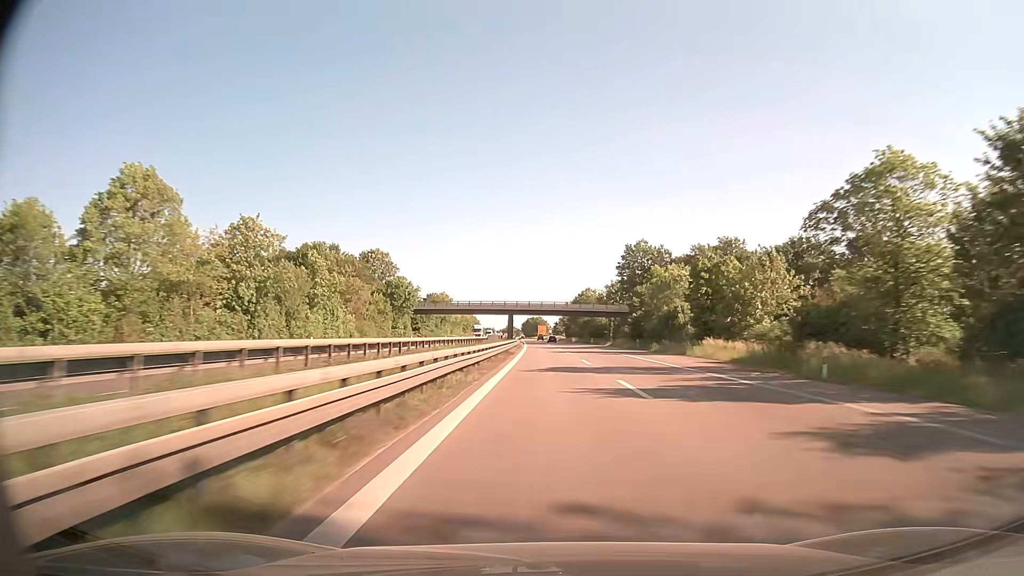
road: trunk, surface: asphalt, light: Day
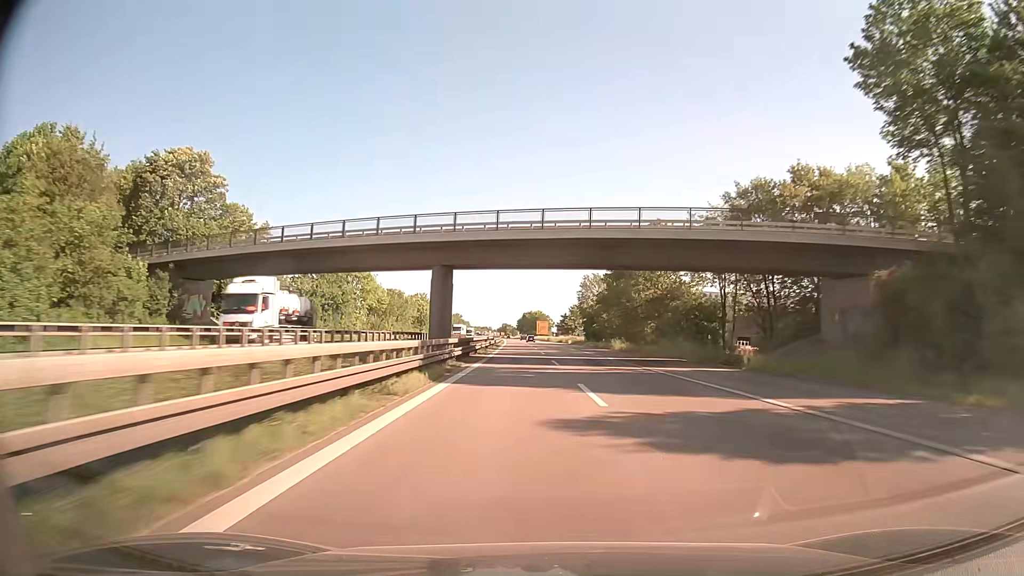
(-0.8, +91.2) m; 0°
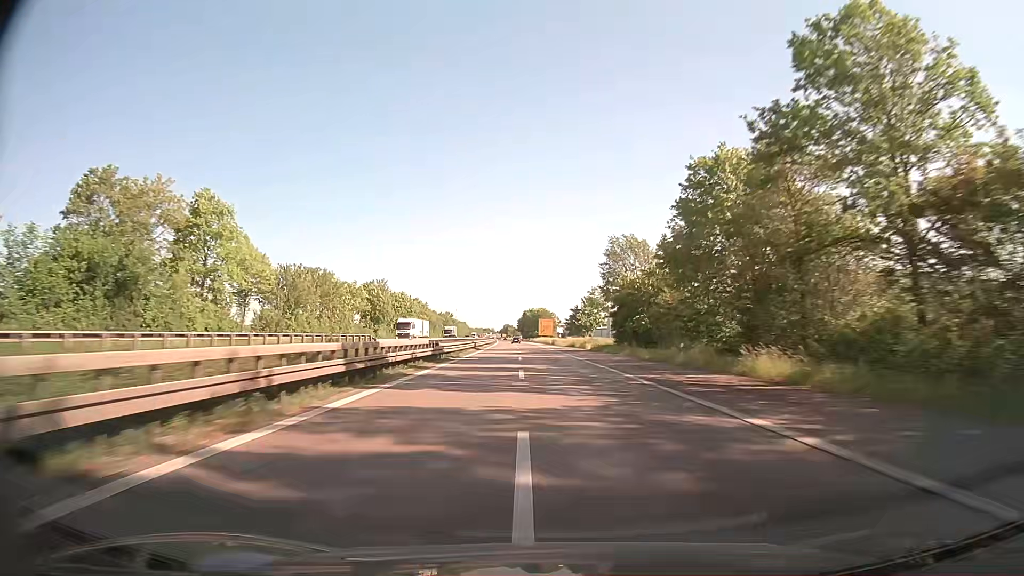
(0.0, +45.3) m; 0°
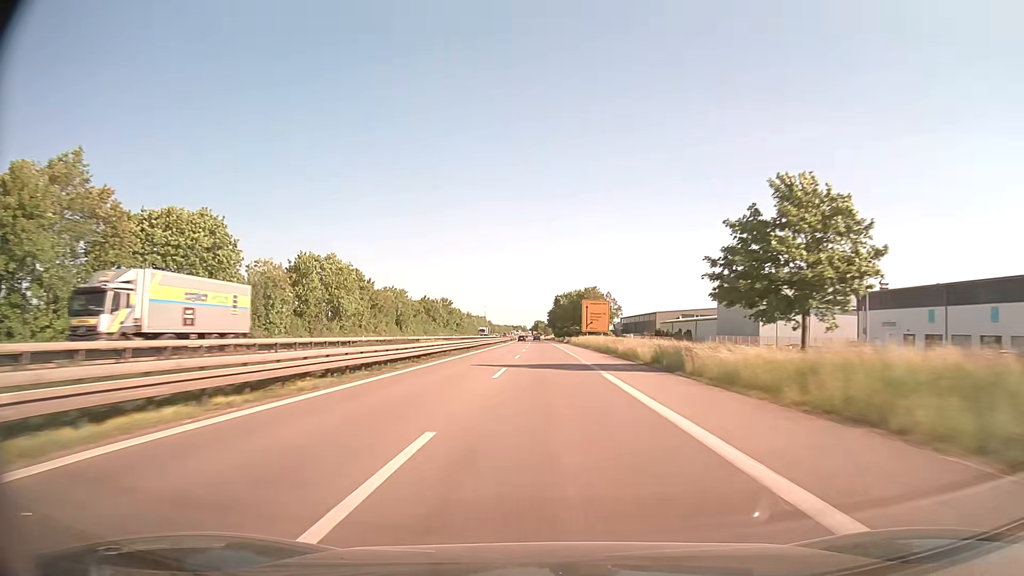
(-2.7, +90.1) m; -3°
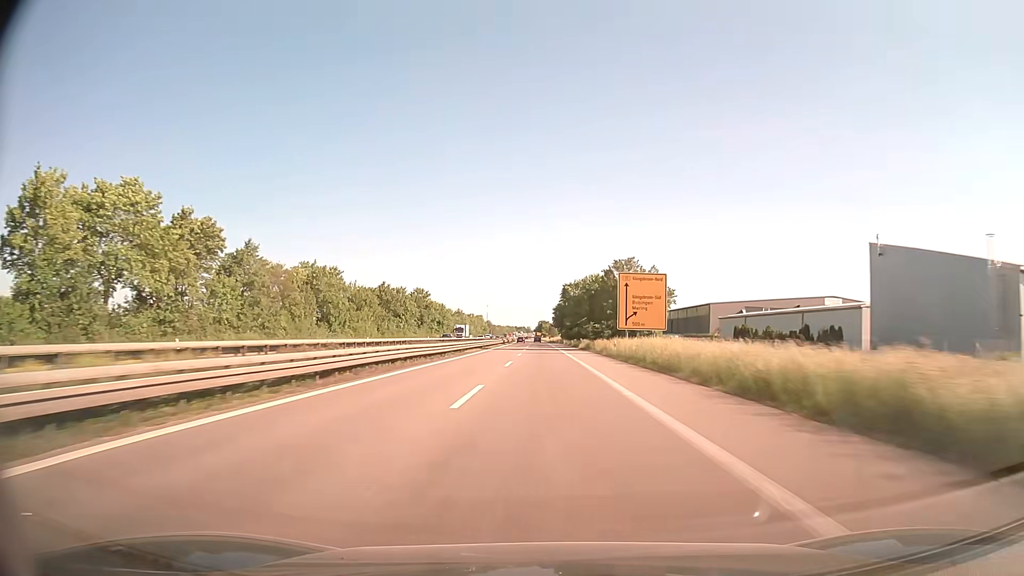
(-0.2, +44.6) m; 0°
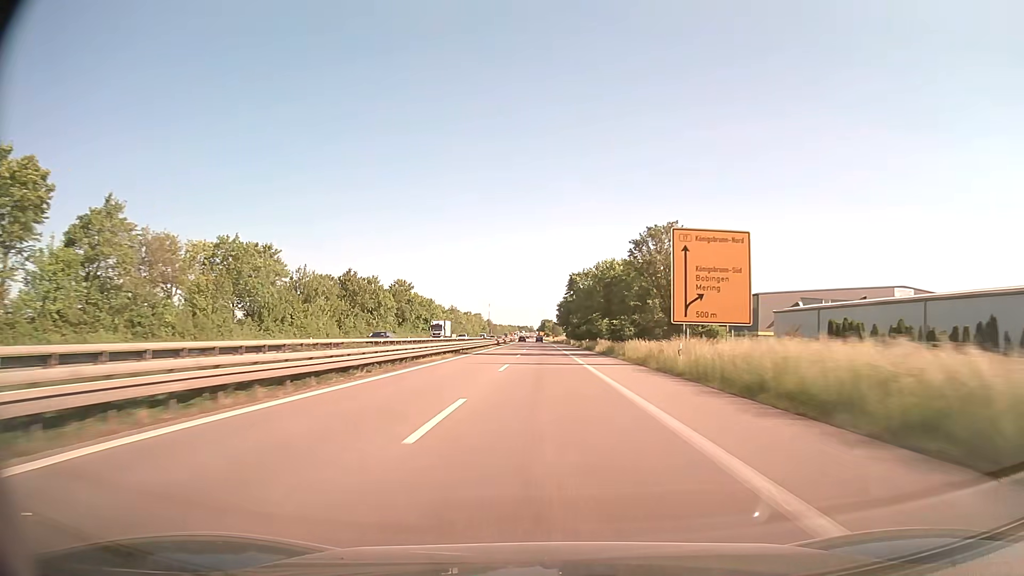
(-0.1, +22.3) m; 0°
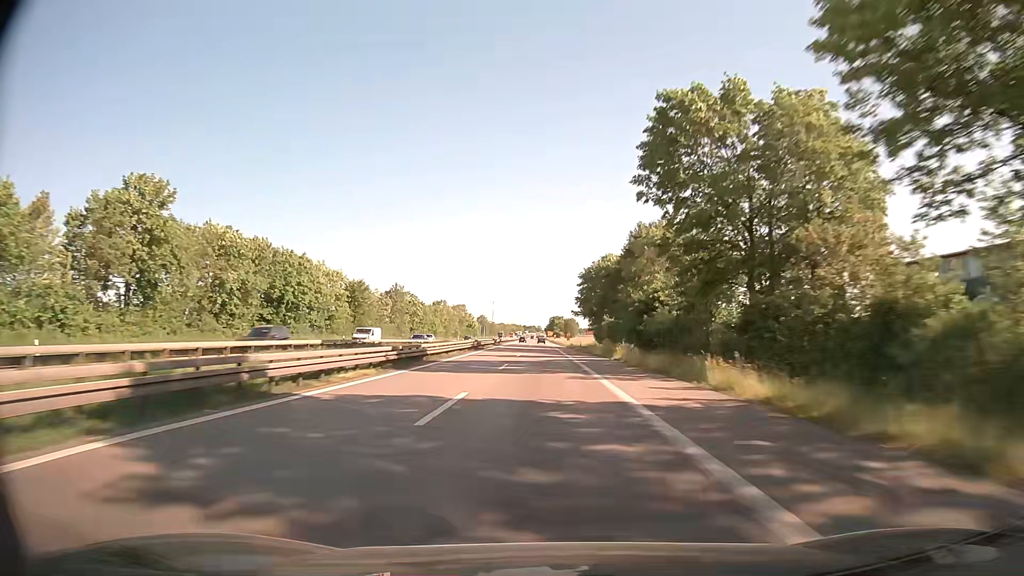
(-0.5, +88.7) m; -1°
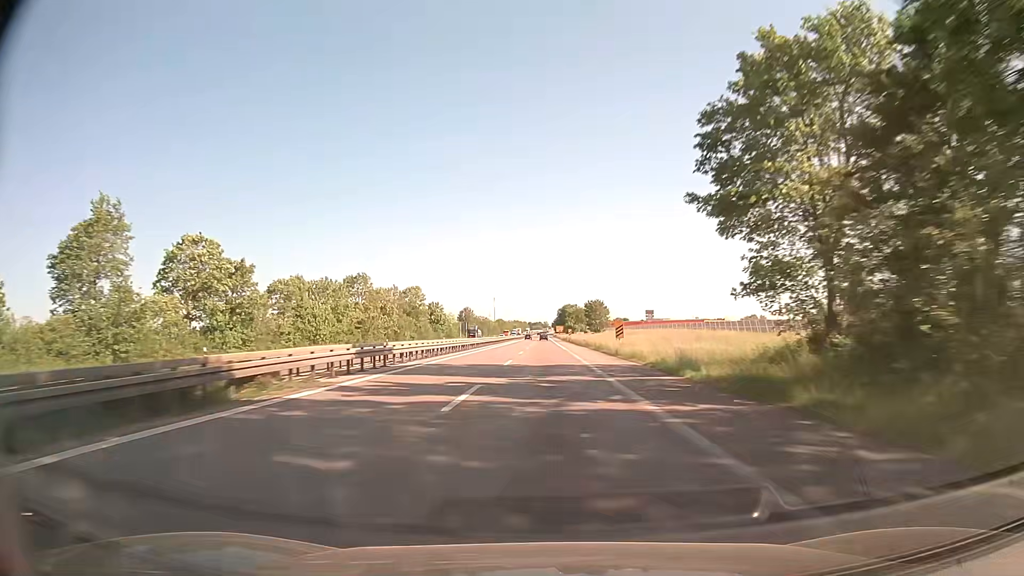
(-0.5, +88.2) m; -1°
(0, +10) (0, +20) (0, +30) (0, +40) (0, +50) (0, +60) (0, +70) (0, +80) (0, +90) (-1, +100) m
